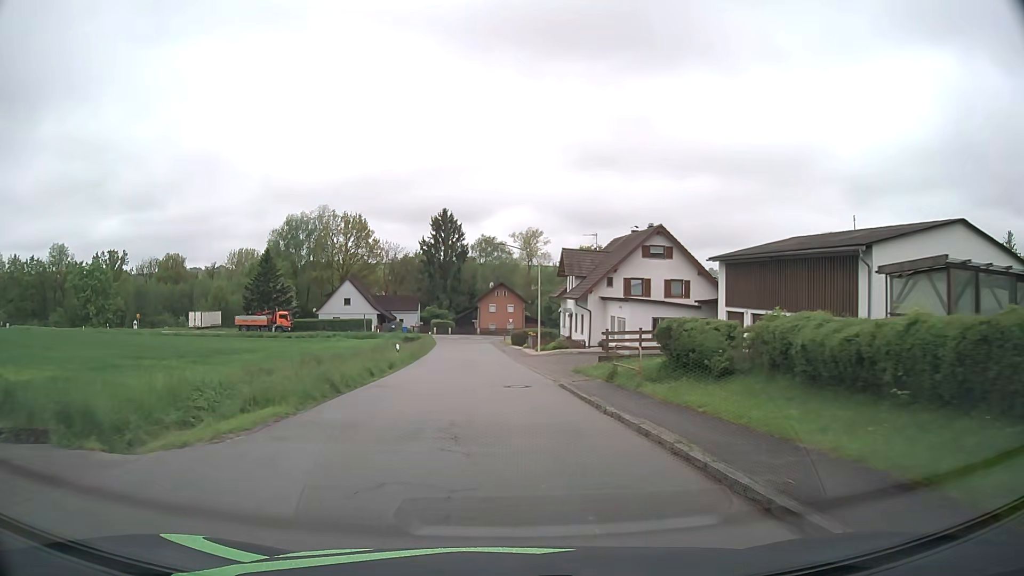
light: Day
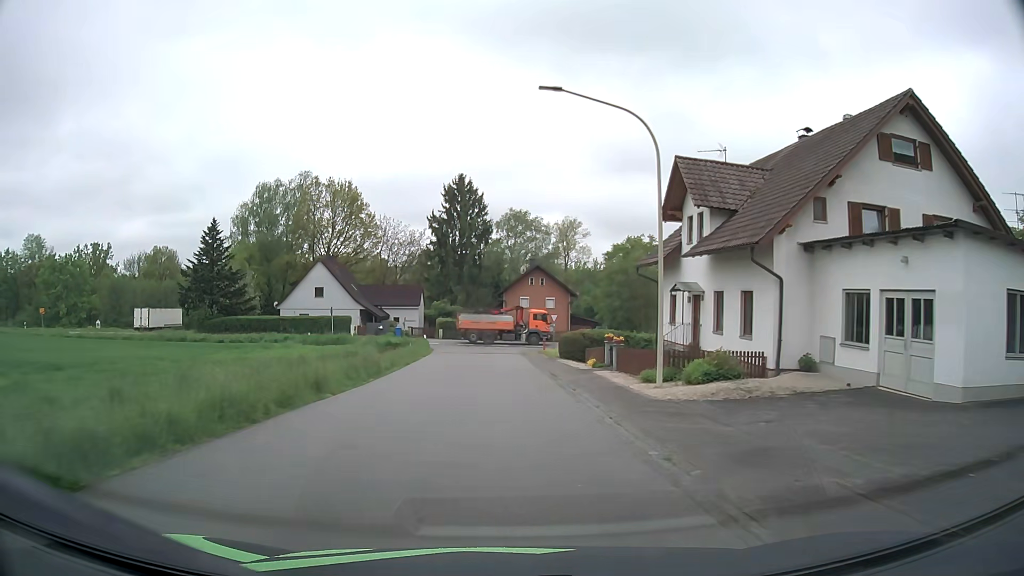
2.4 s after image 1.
(-0.9, +29.6) m; -3°
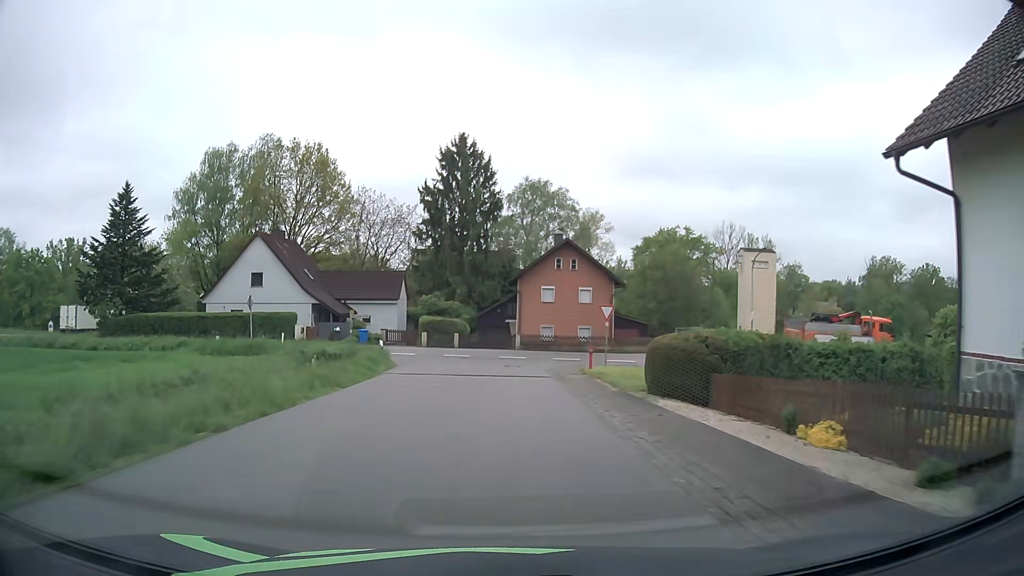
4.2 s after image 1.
(-0.3, +21.3) m; -1°
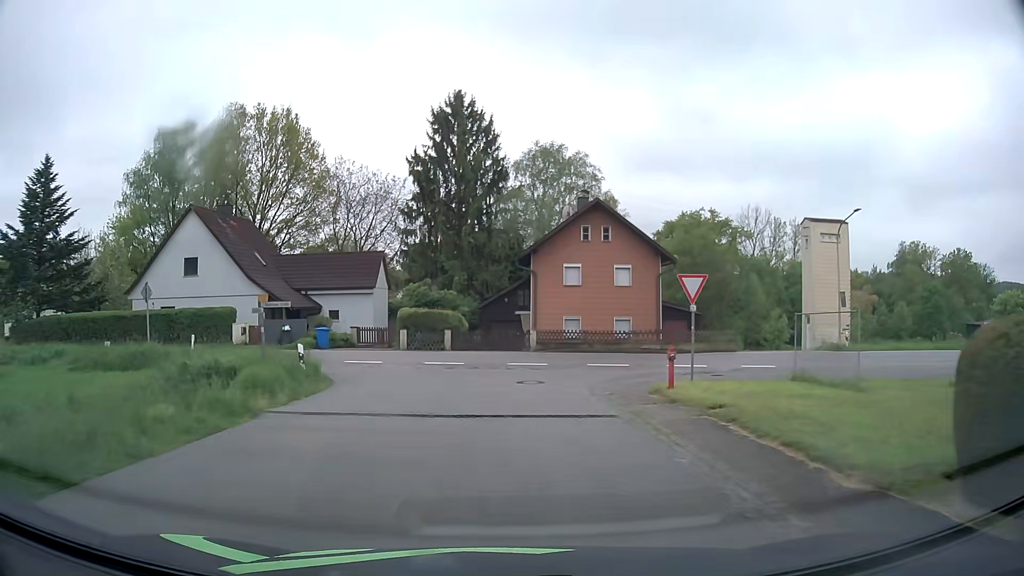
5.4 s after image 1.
(0.0, +12.2) m; 0°
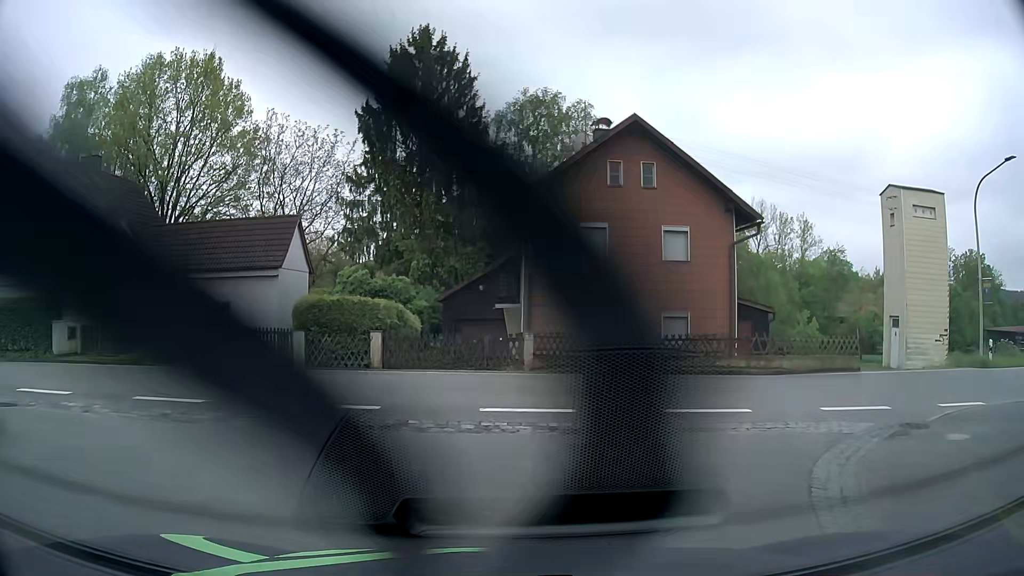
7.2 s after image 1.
(0.0, +13.7) m; +3°
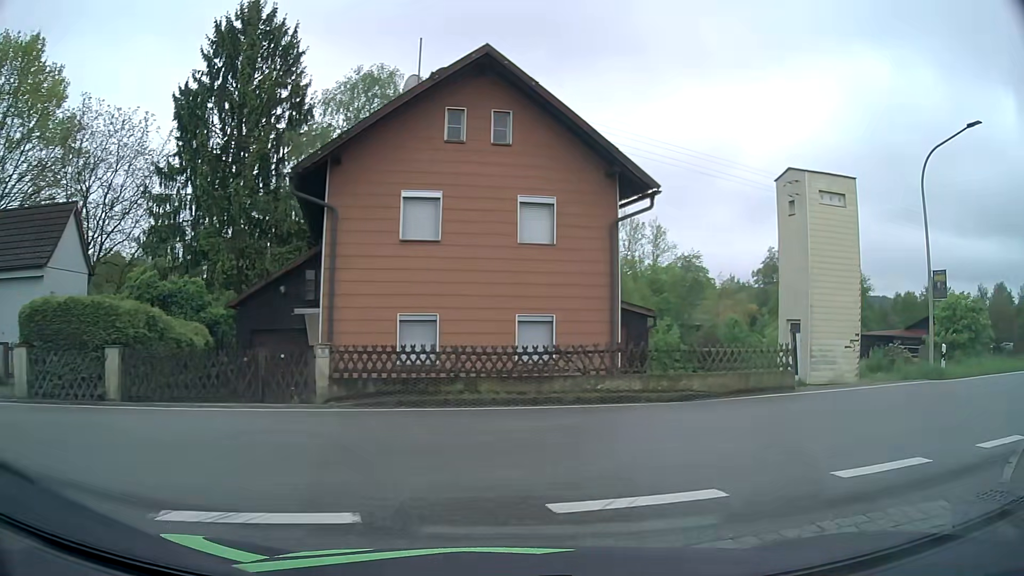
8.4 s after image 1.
(+0.4, +5.6) m; +12°
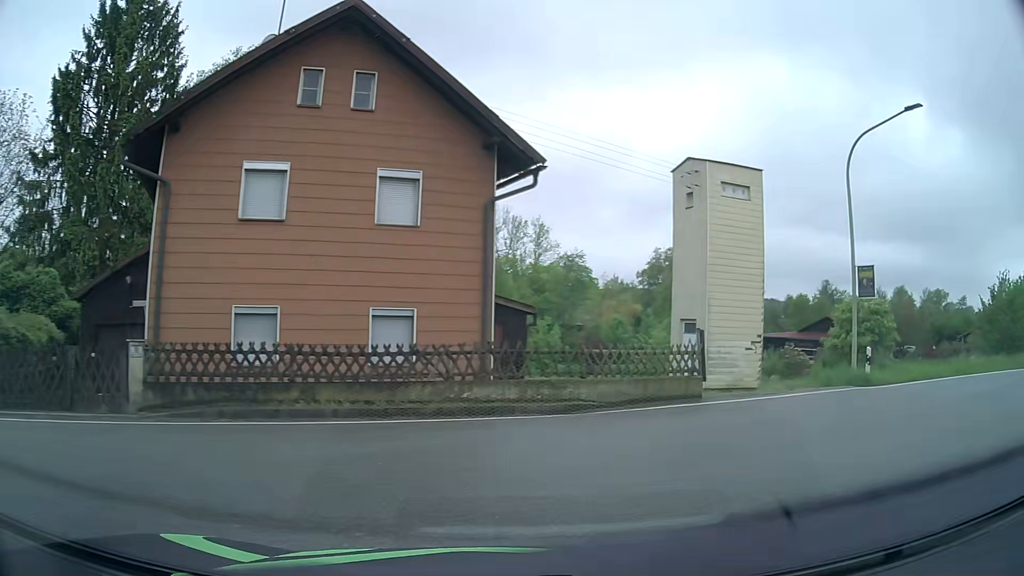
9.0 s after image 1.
(+0.2, +2.3) m; +8°
